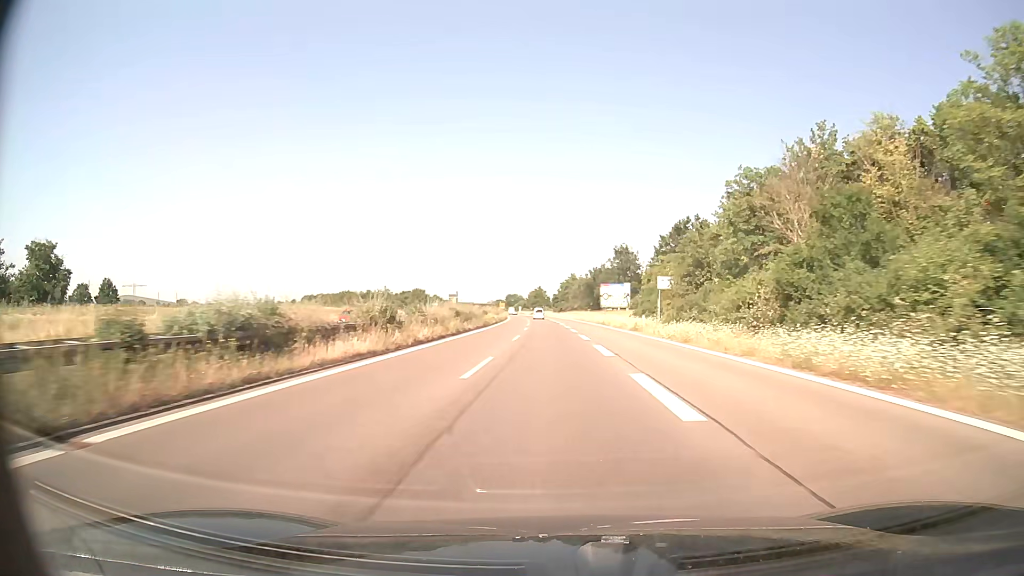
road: trunk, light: Day
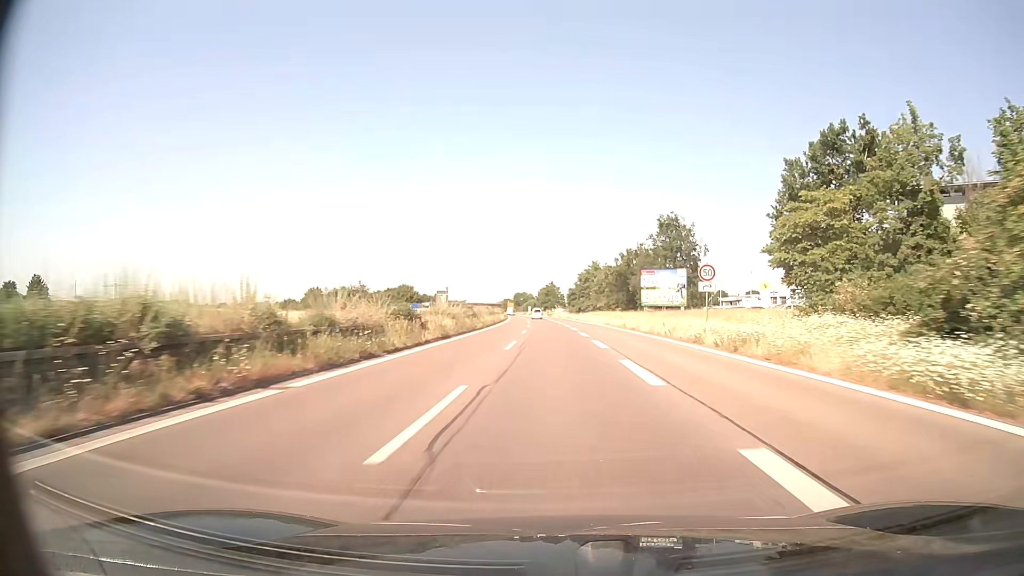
(-0.6, +43.7) m; -1°
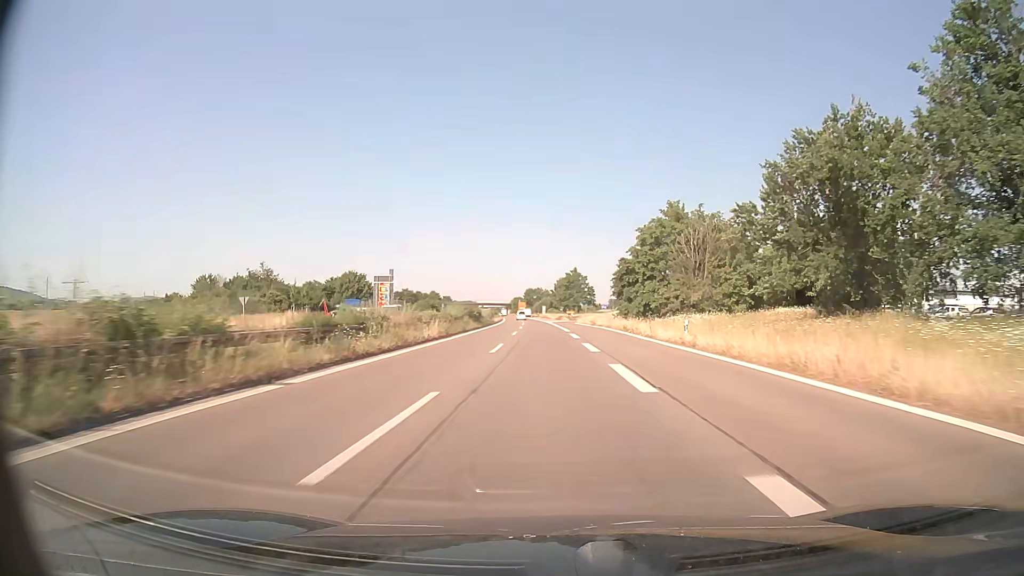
(-0.9, +72.8) m; -2°
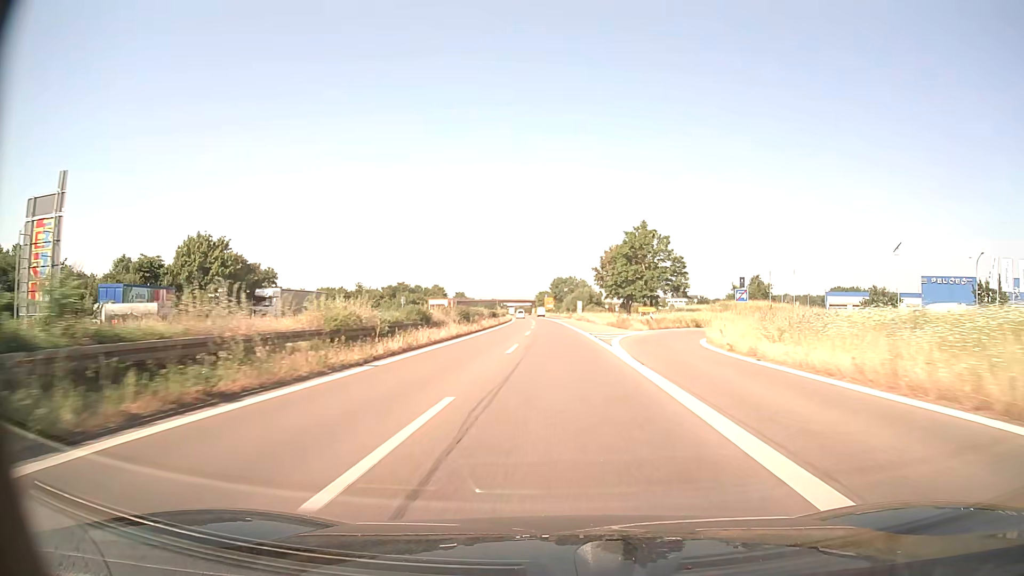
(-2.0, +72.7) m; -3°
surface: asphalt
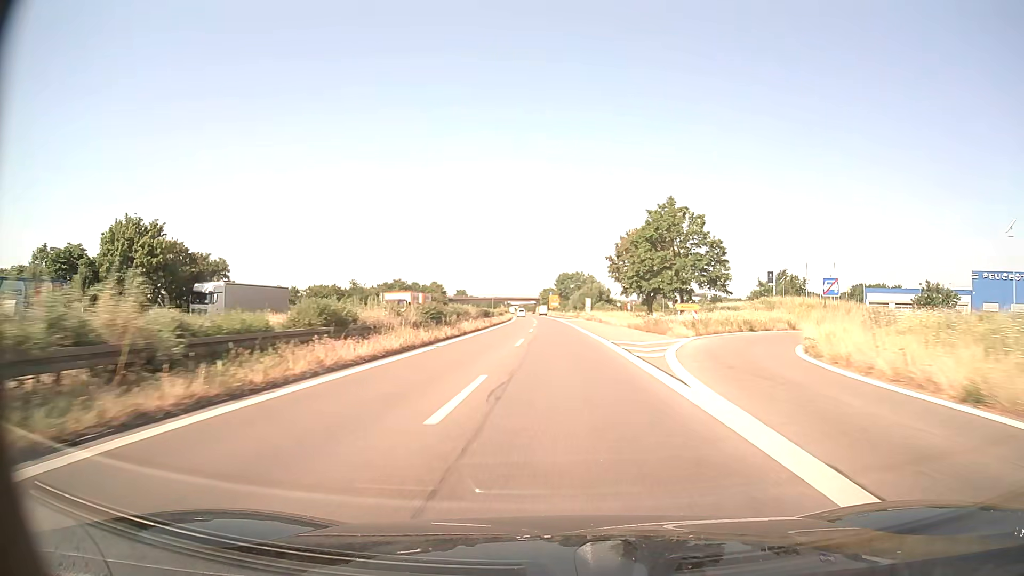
(-0.1, +14.5) m; 0°
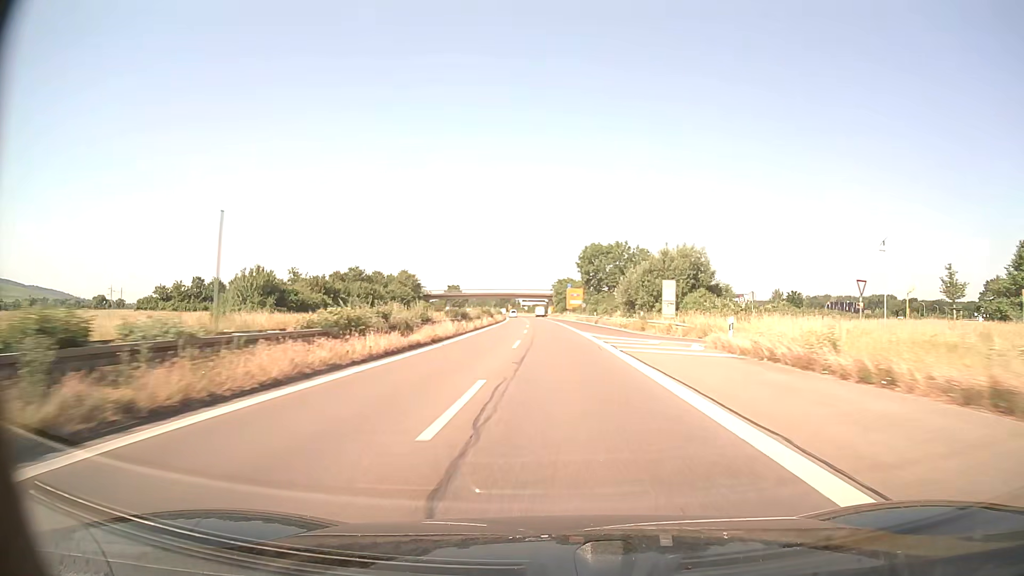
(-1.0, +72.6) m; -1°
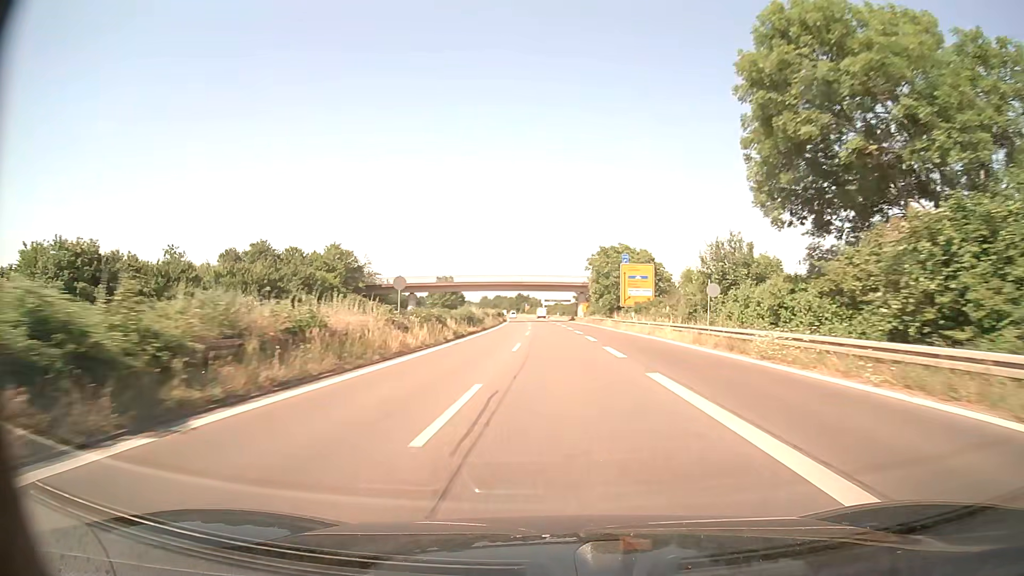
(-1.5, +72.4) m; -2°
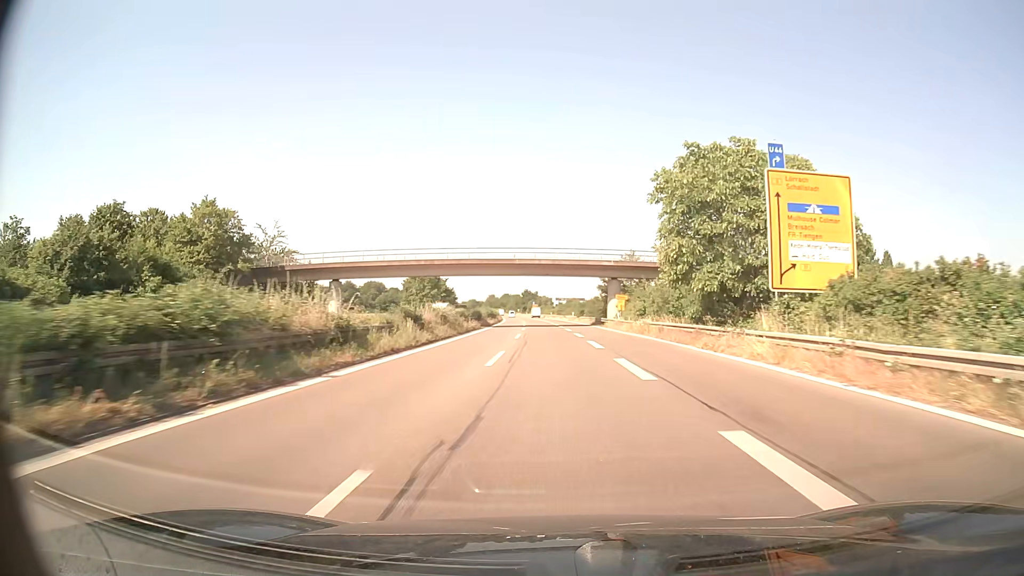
(-0.3, +43.4) m; -1°
(0, +10) (0, +20) (0, +30) (0, +40) (-1, +50) (-1, +60) (-1, +70) (-2, +80) (-2, +90) (-3, +100) m
